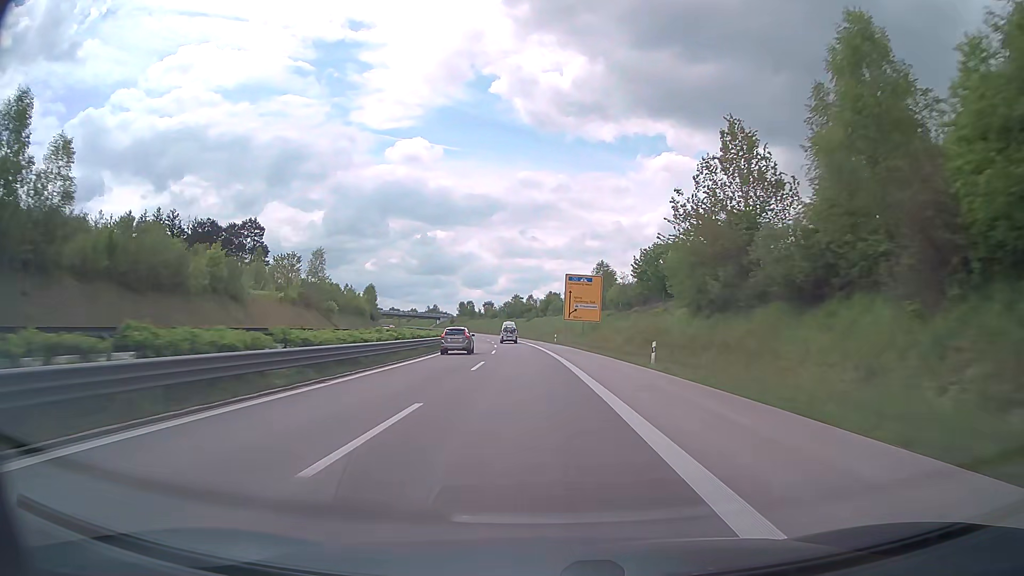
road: trunk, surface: asphalt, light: Day
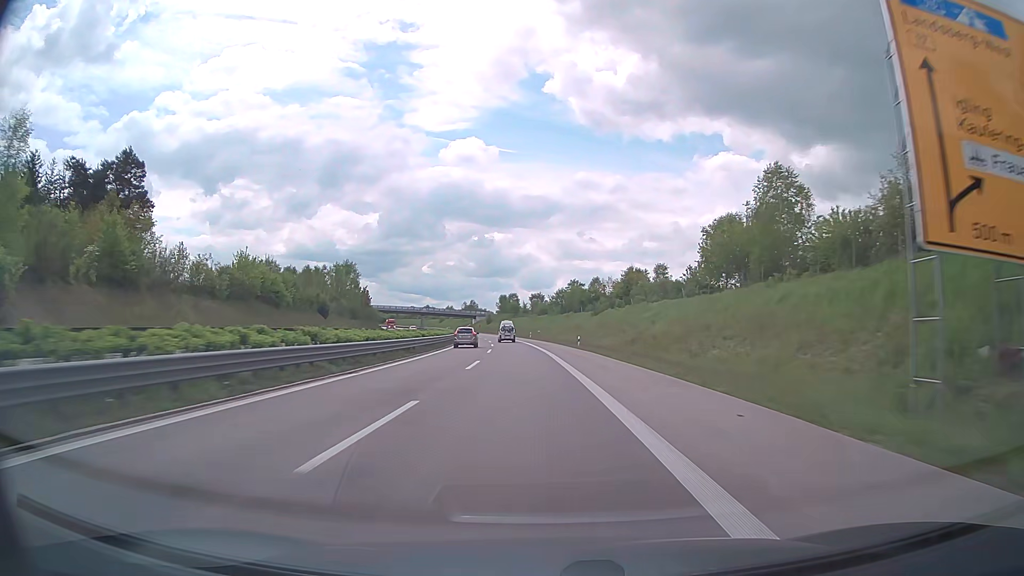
(-2.7, +71.9) m; -5°
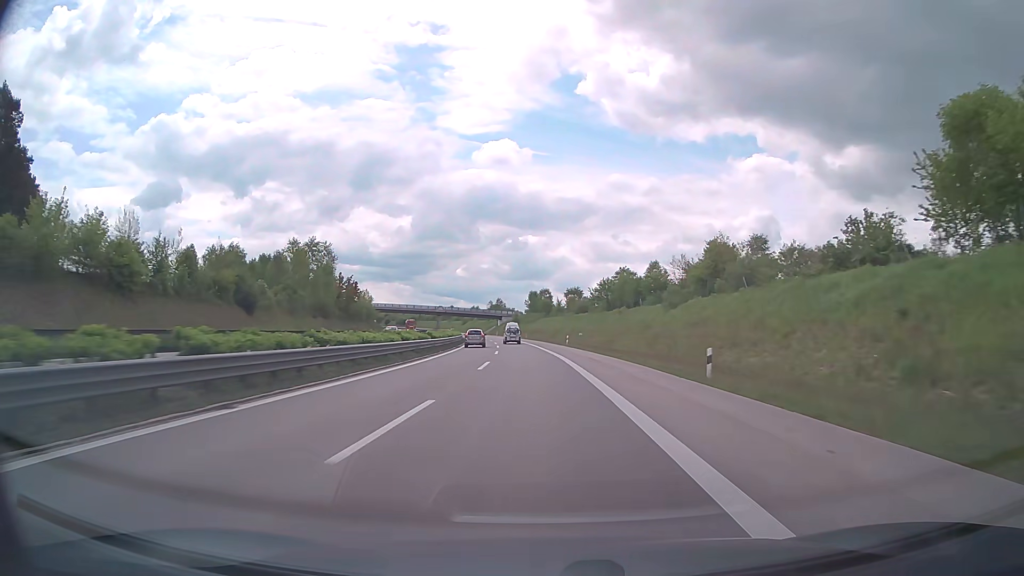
(-0.9, +35.6) m; -3°
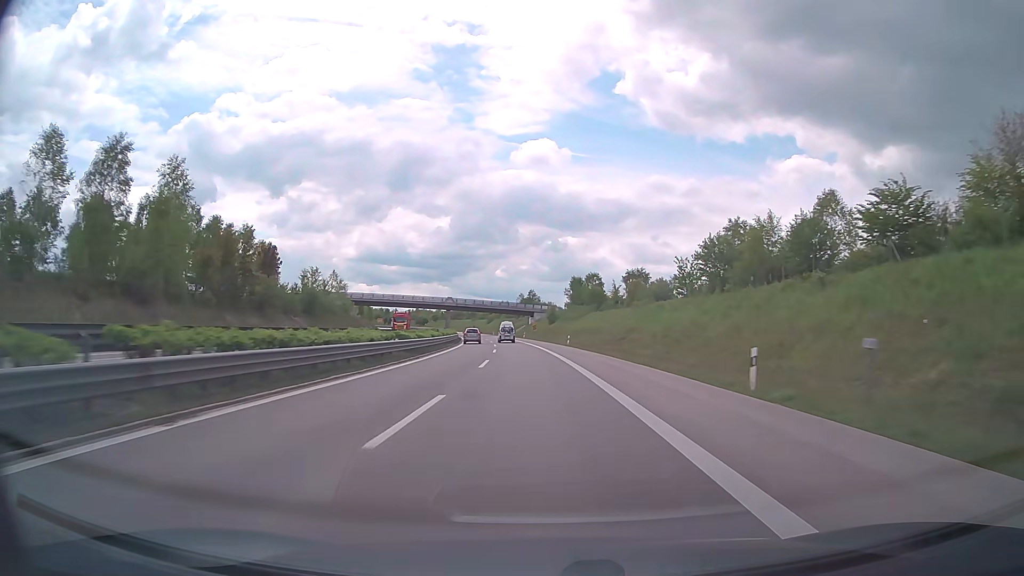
(-1.6, +53.4) m; -3°
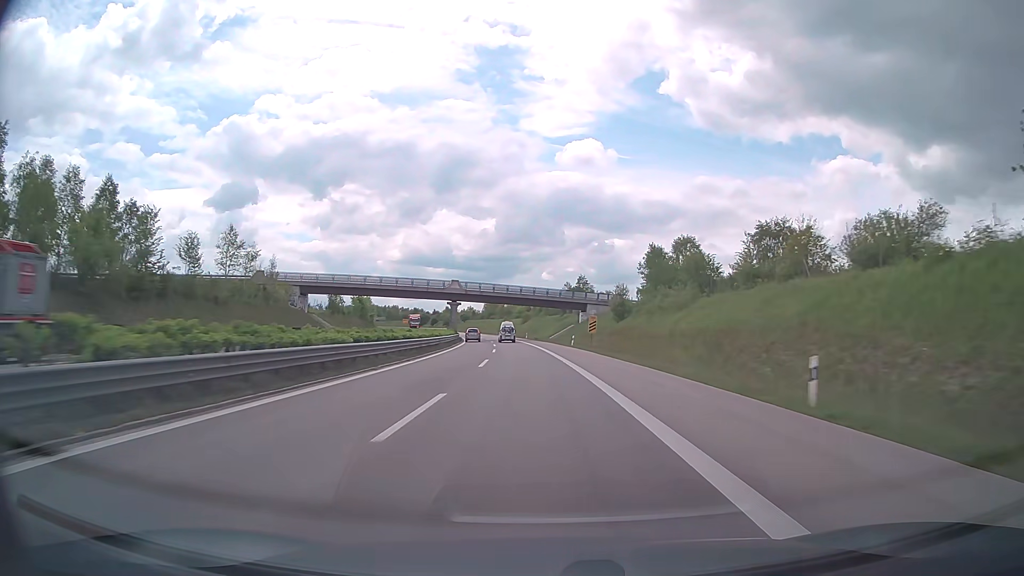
(-1.7, +53.3) m; -4°
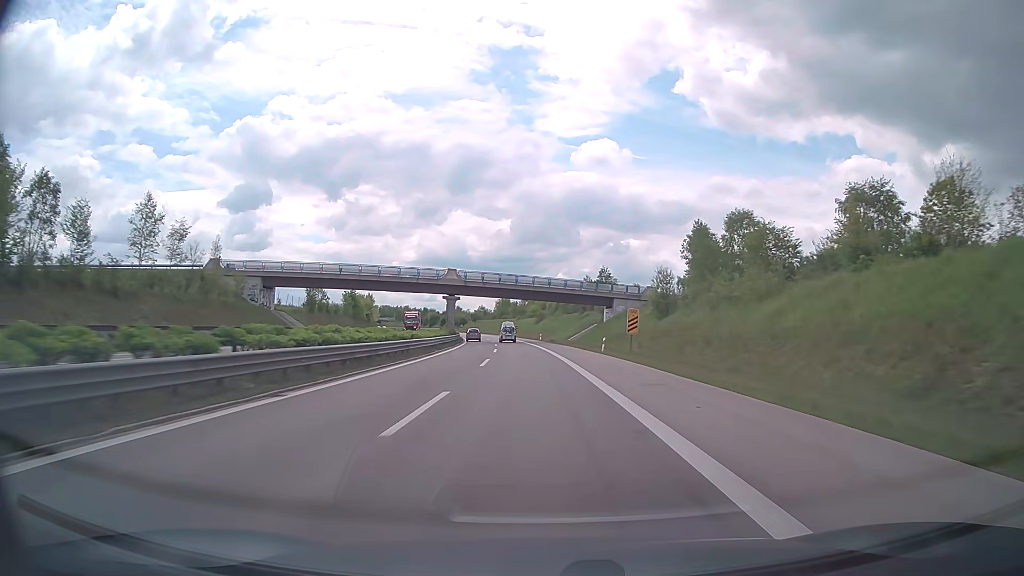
(-0.2, +17.7) m; -1°
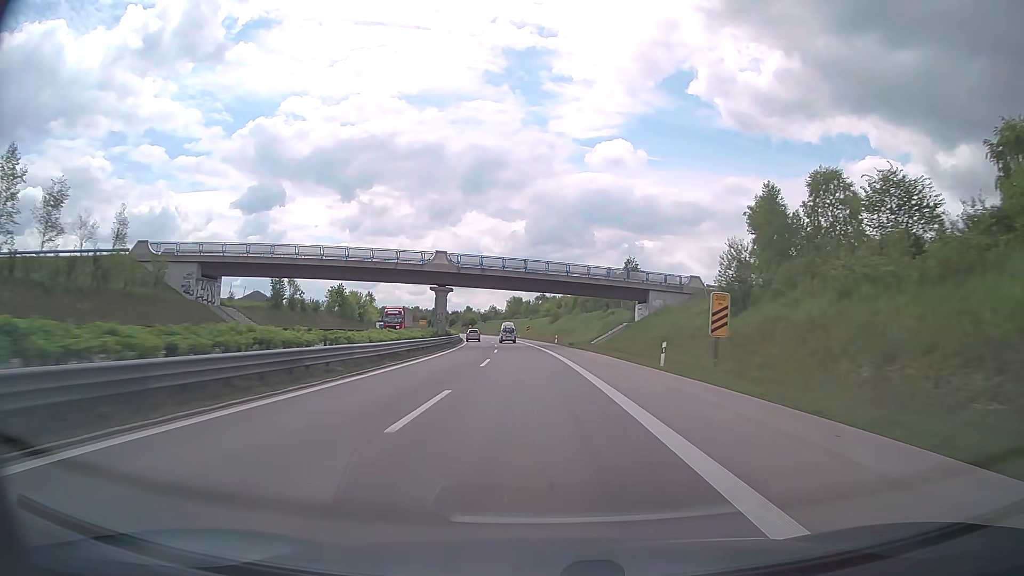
(-0.2, +17.7) m; -1°
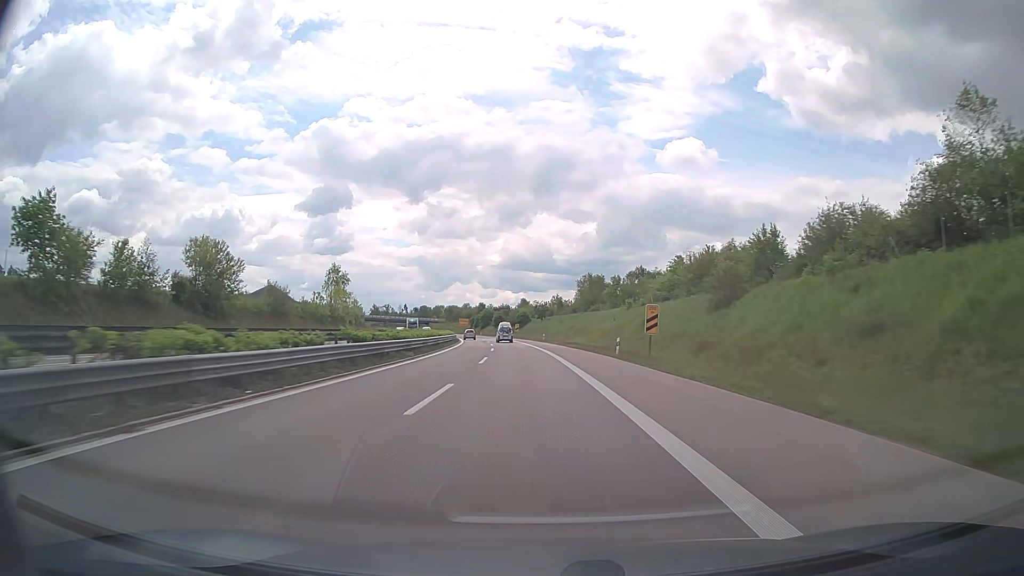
(-4.7, +88.2) m; -6°
(0, +10) (0, +20) (-1, +30) (-1, +40) (-2, +50) (-2, +60) (-3, +70) (-4, +80) (-5, +90) (-6, +100) m
